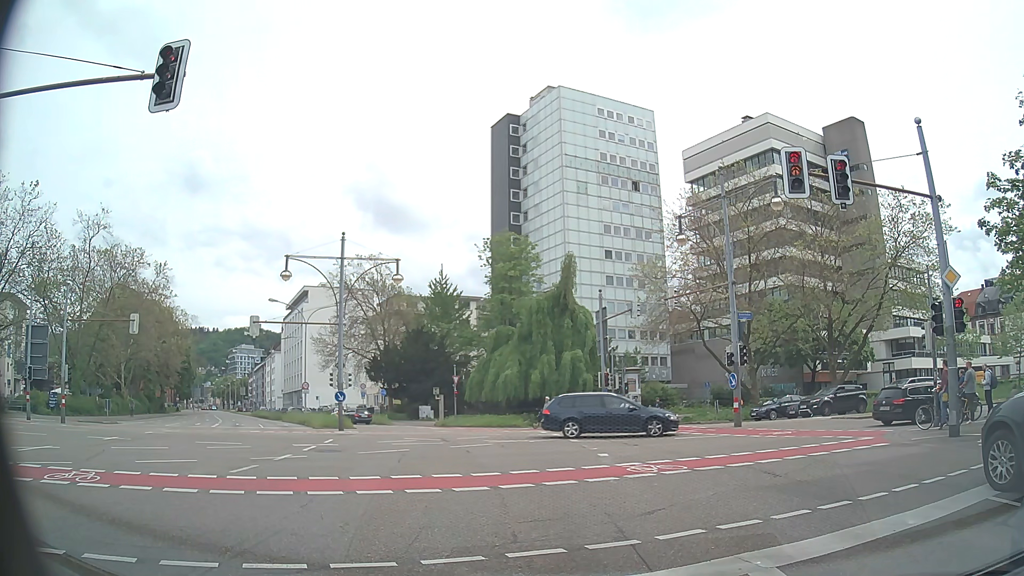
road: secondary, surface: asphalt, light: Day
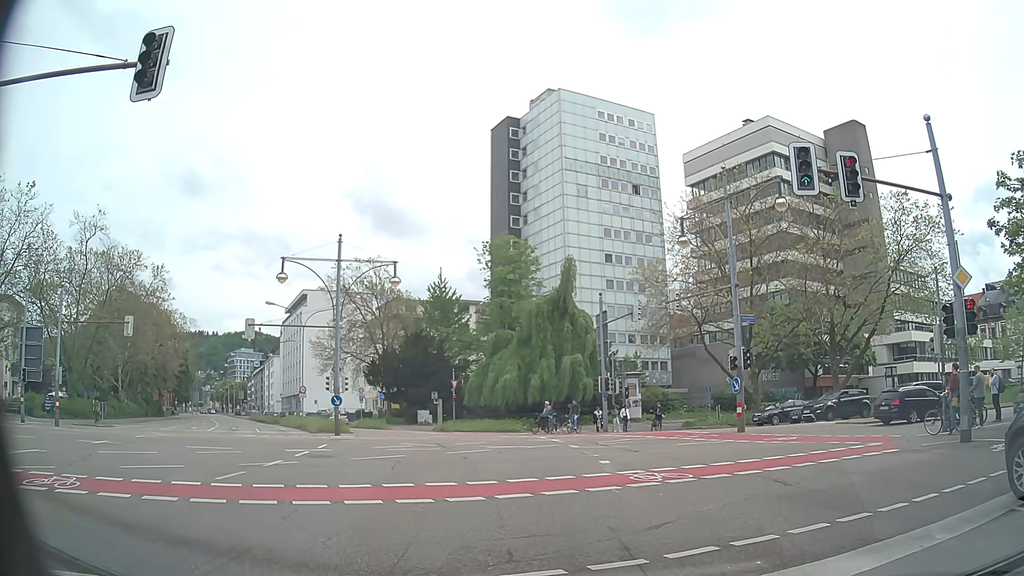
(0.0, +0.6) m; 0°
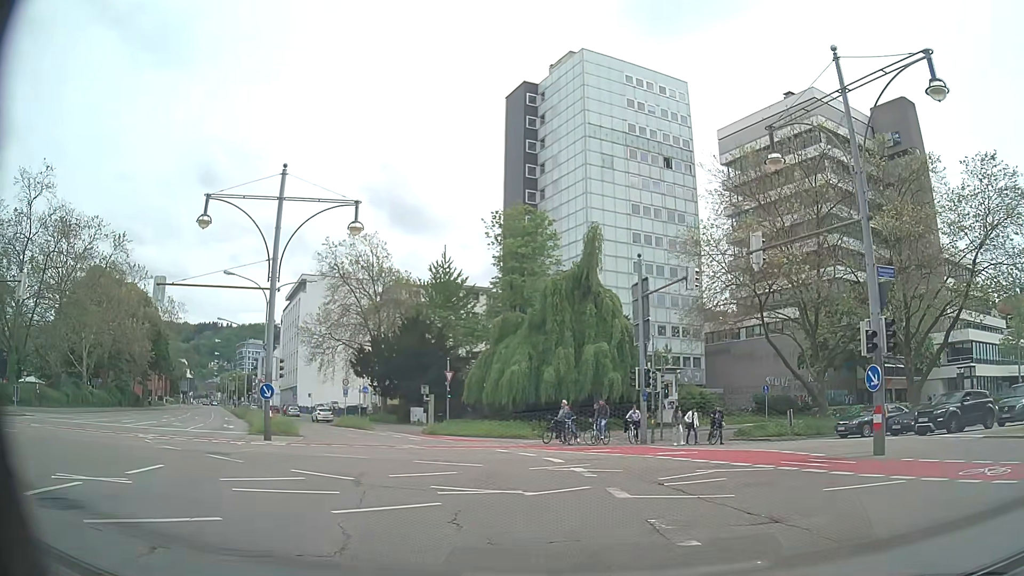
(+0.1, +11.1) m; -1°
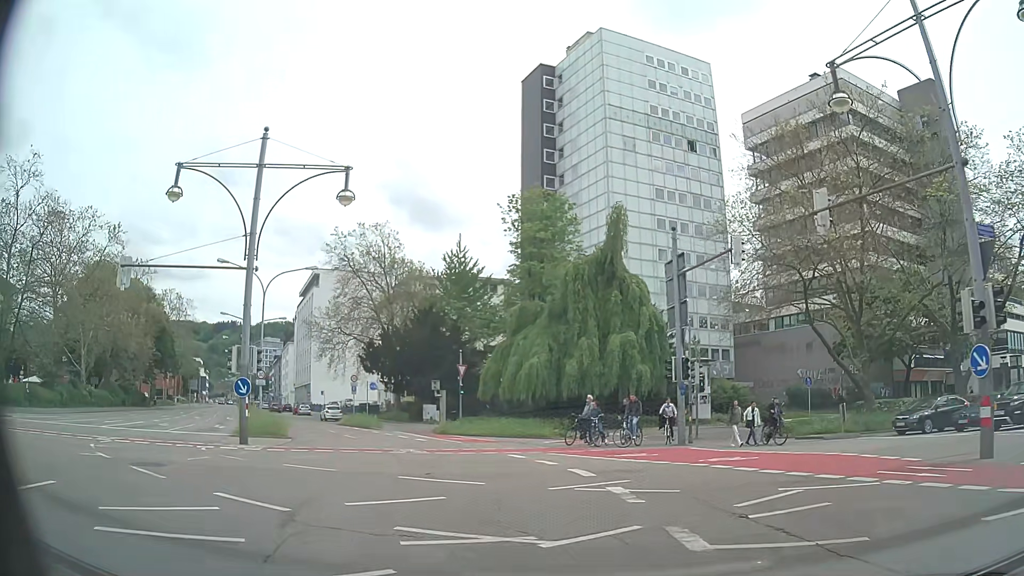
(0.0, +3.8) m; -1°
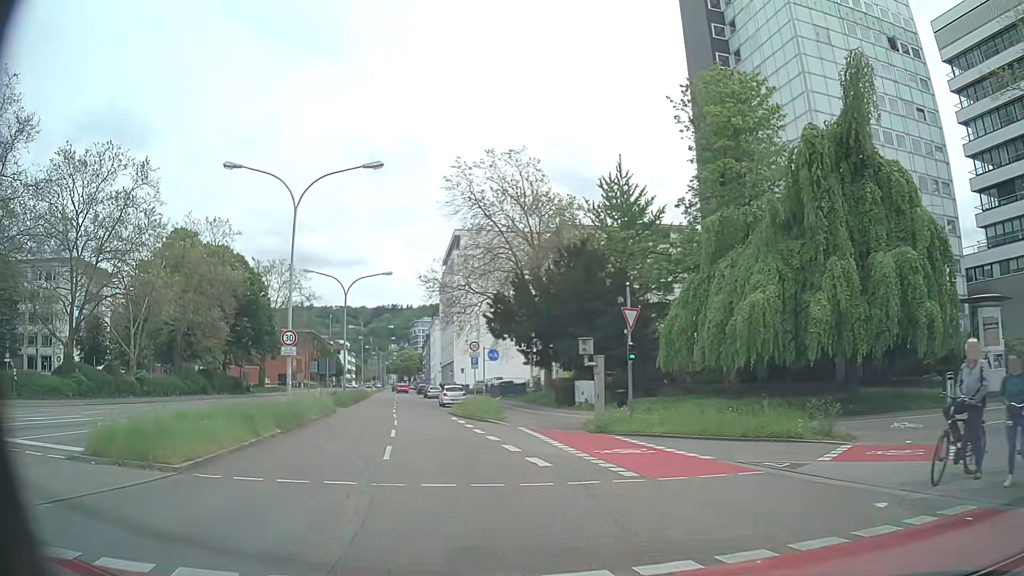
(-2.1, +17.3) m; -15°
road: primary
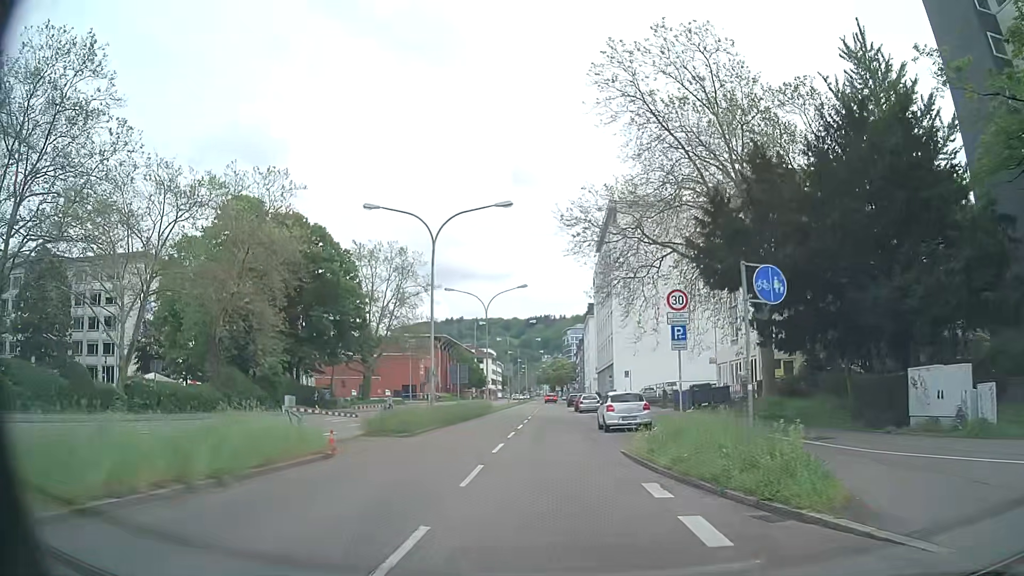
(-3.5, +21.6) m; -13°
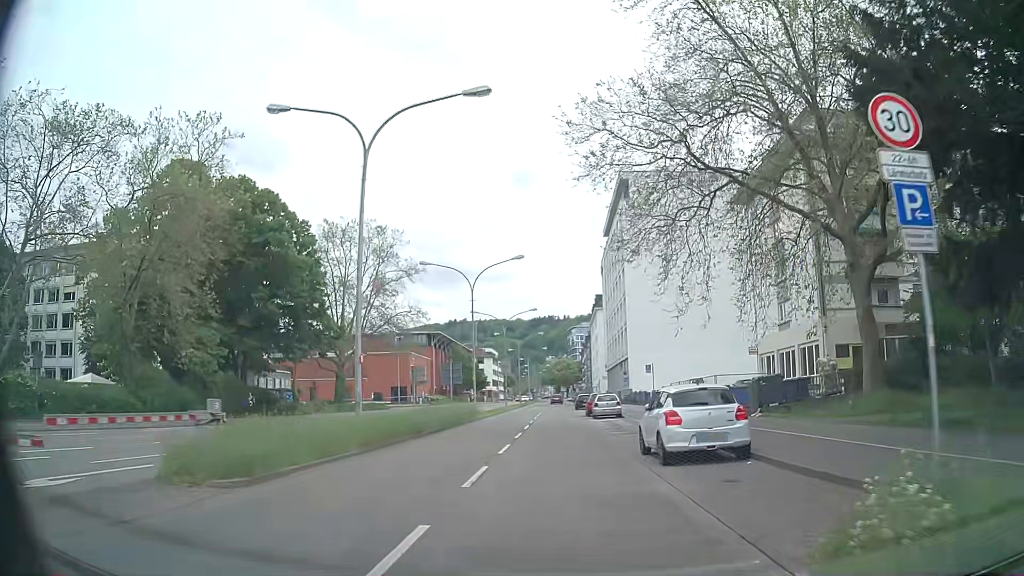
(-0.1, +11.9) m; 0°
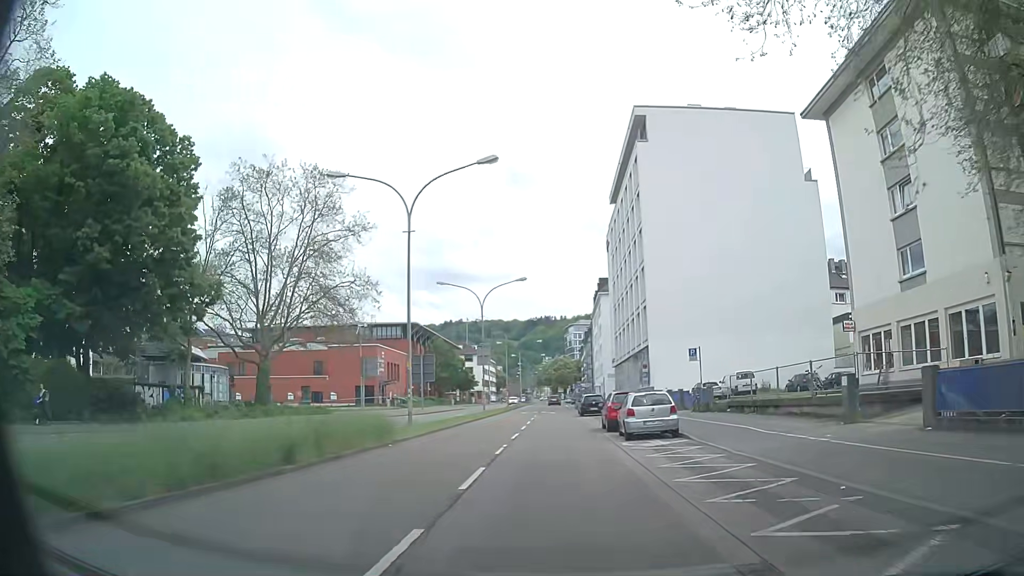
(0.0, +18.4) m; 0°
